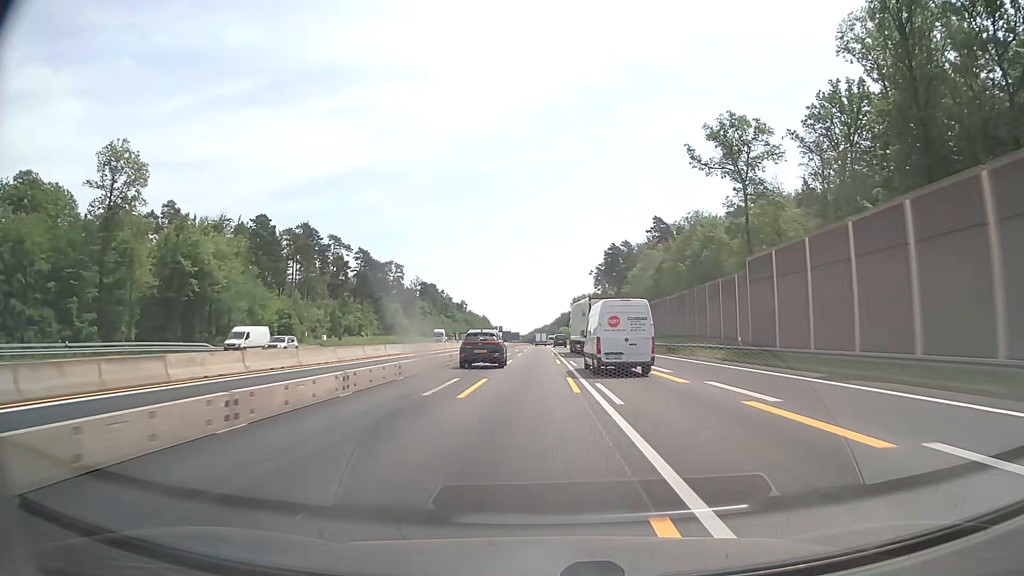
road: motorway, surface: asphalt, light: Day
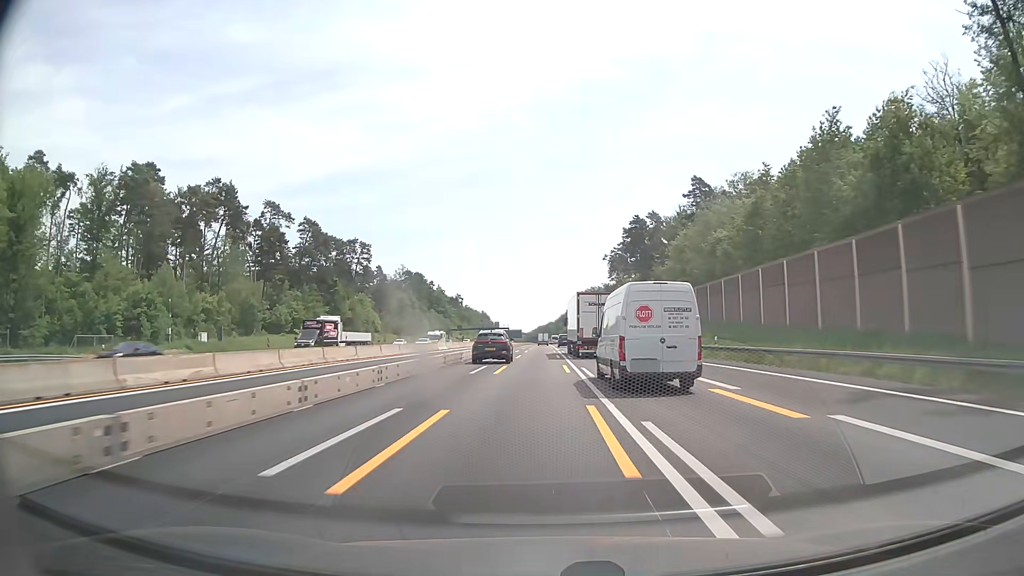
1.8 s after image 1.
(0.0, +44.8) m; 0°
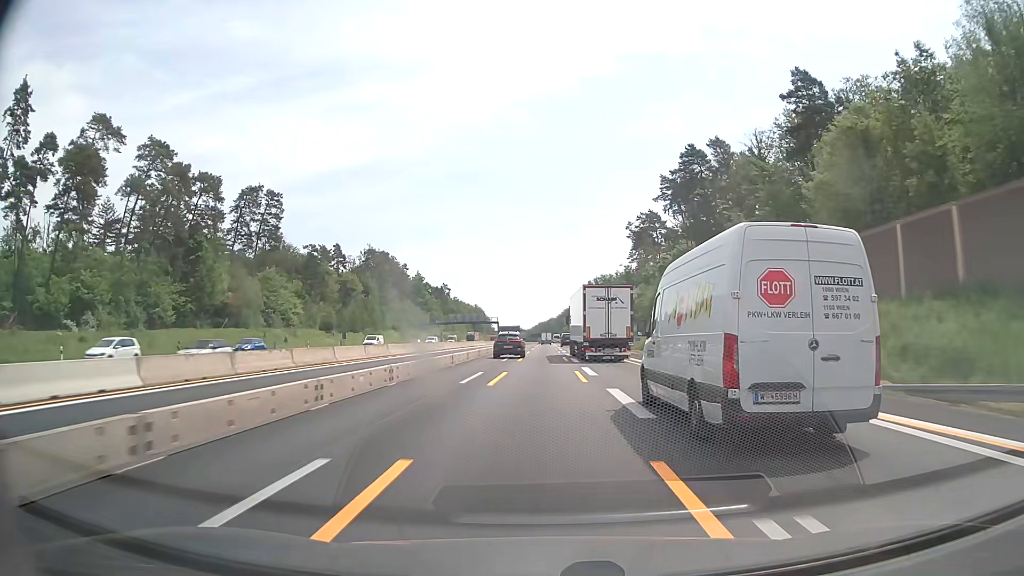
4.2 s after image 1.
(-0.2, +59.6) m; 0°
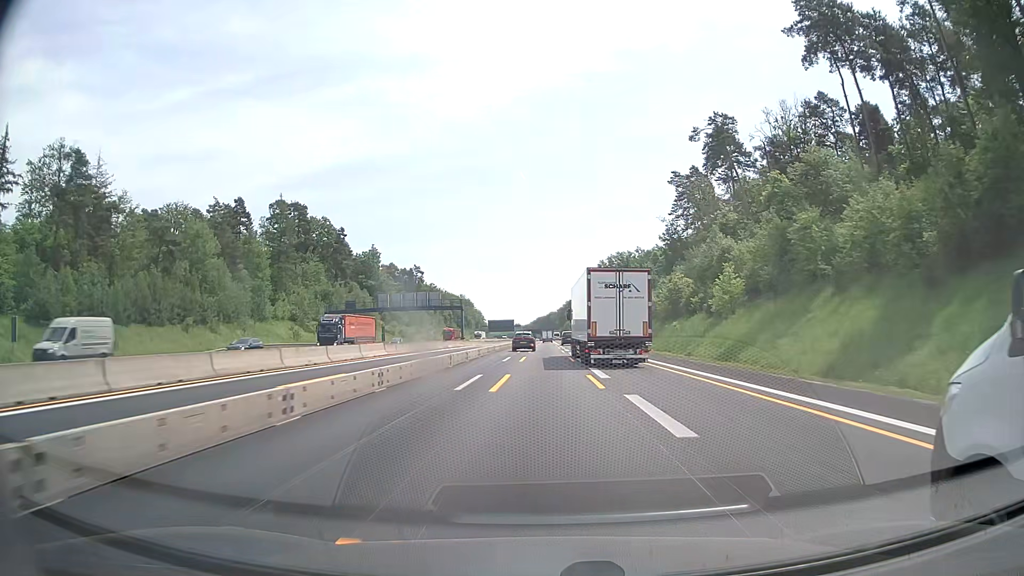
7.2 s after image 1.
(+0.2, +74.3) m; 0°
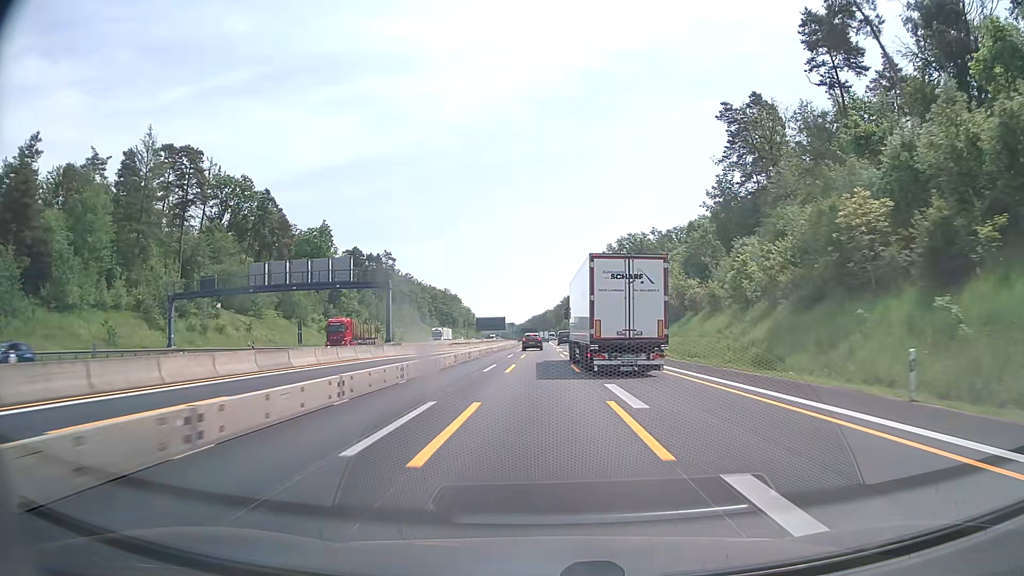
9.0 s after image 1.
(+0.1, +44.7) m; 0°
(0, +10) (0, +20) (0, +30) (0, +40) (0, +50) (0, +60) (0, +70) (0, +80) (0, +90) (0, +100) m
